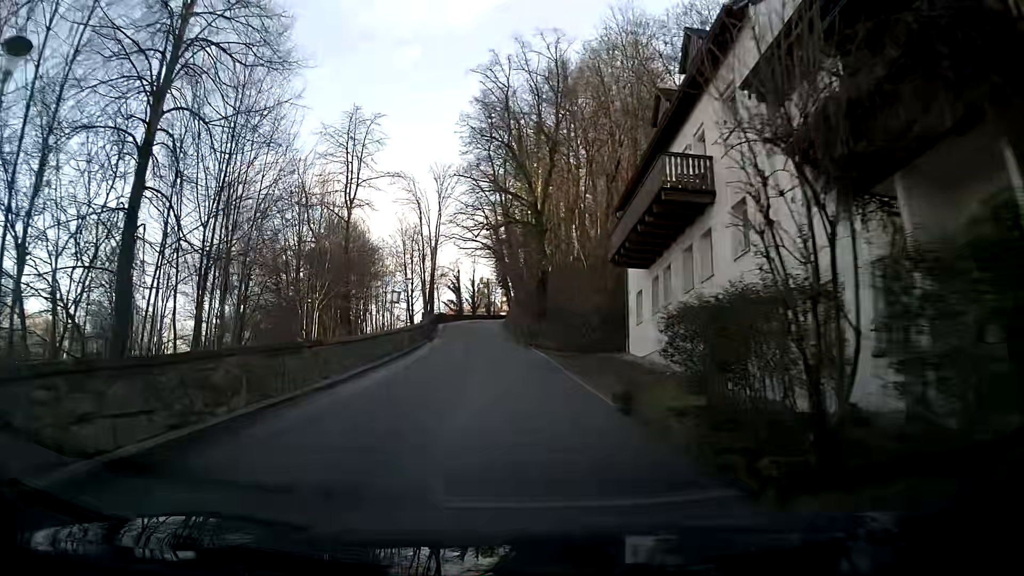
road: secondary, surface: asphalt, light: Day
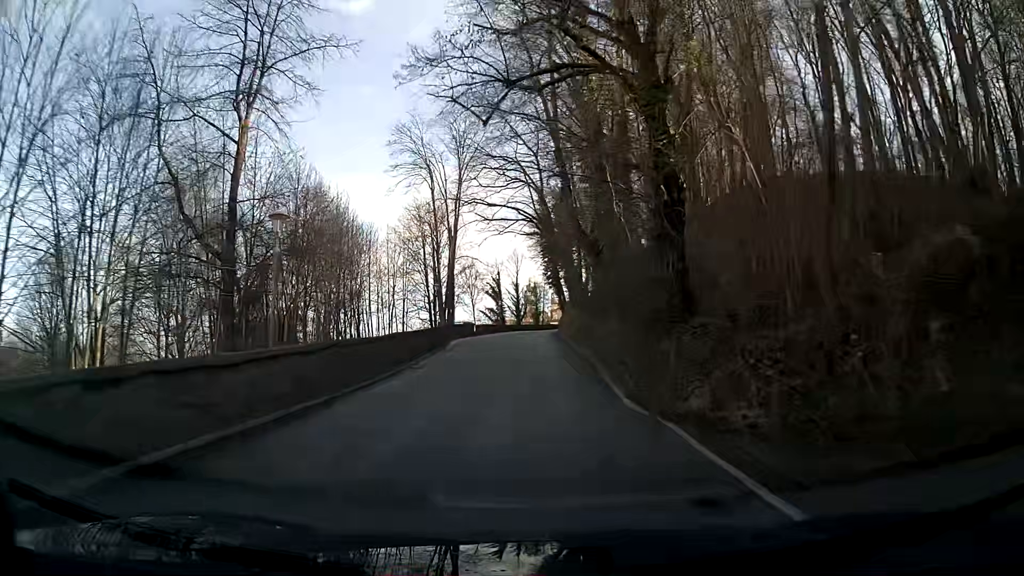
(-1.4, +26.0) m; -5°
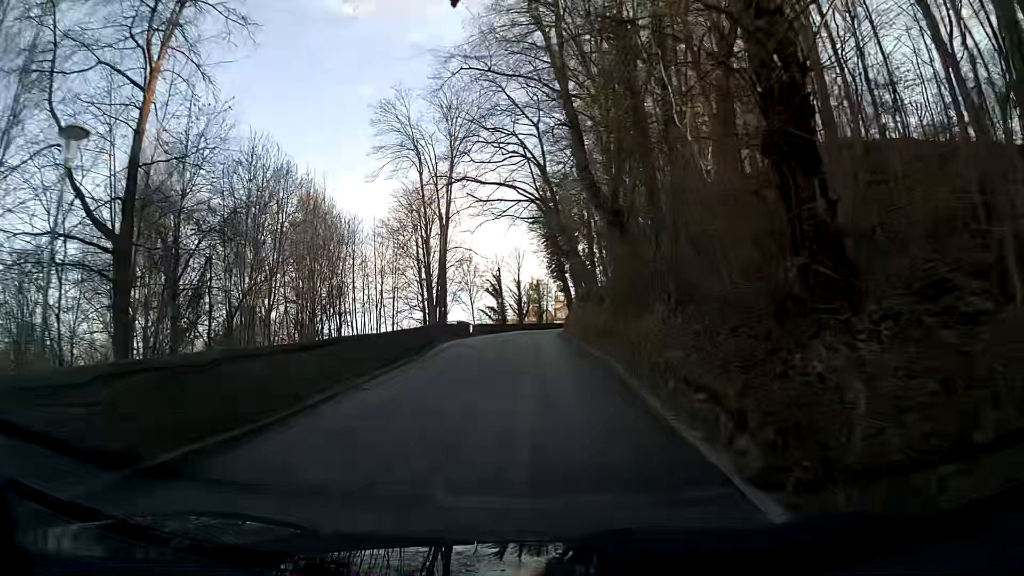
(0.0, +6.9) m; 0°
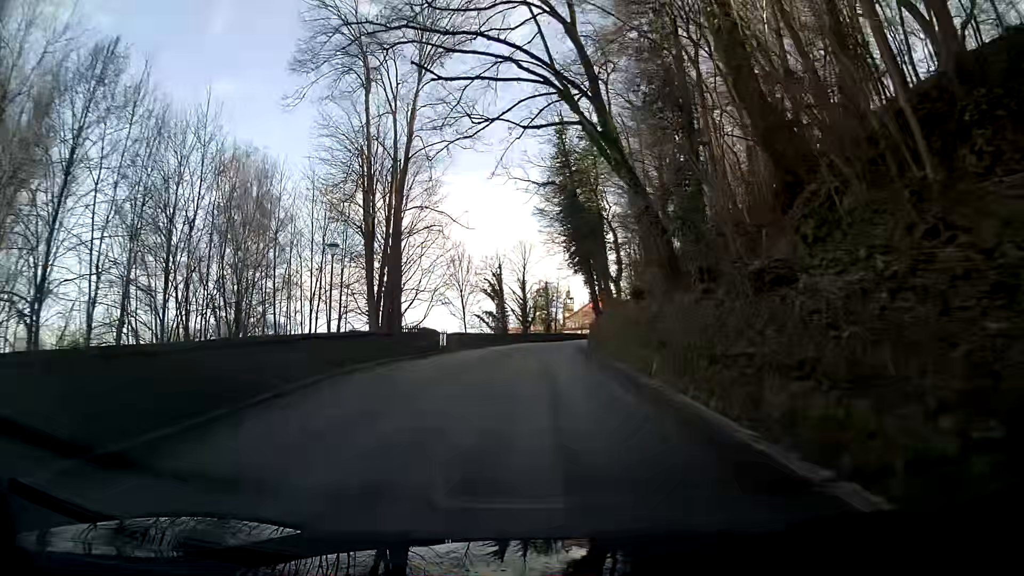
(-0.1, +20.7) m; 0°
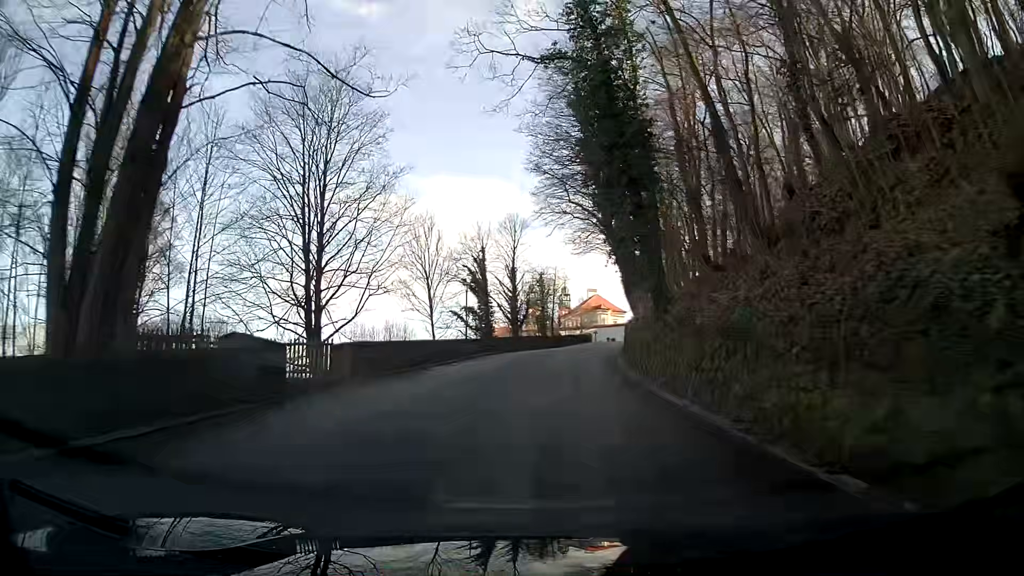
(+0.3, +20.6) m; +2°
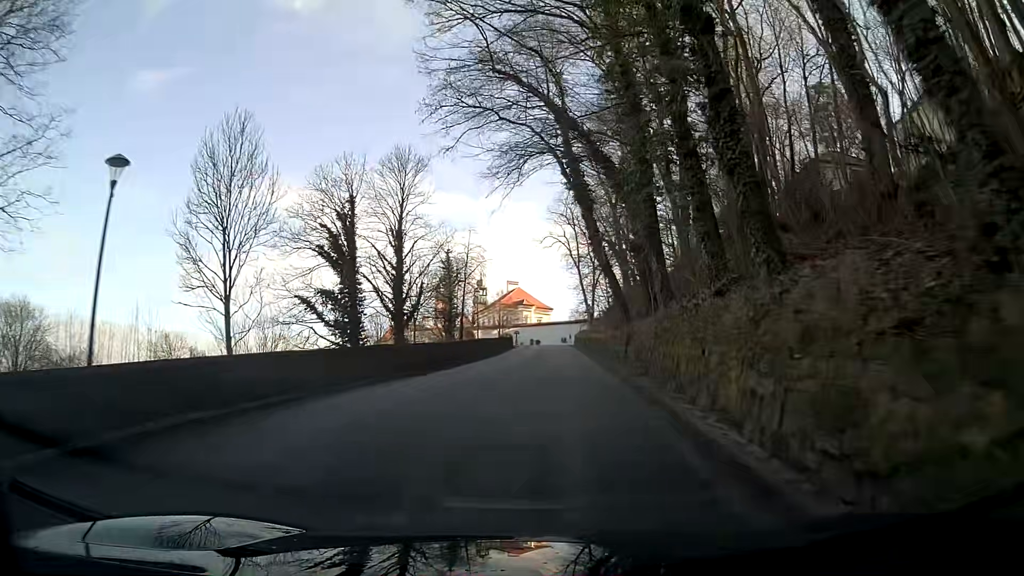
(+1.5, +27.7) m; +7°
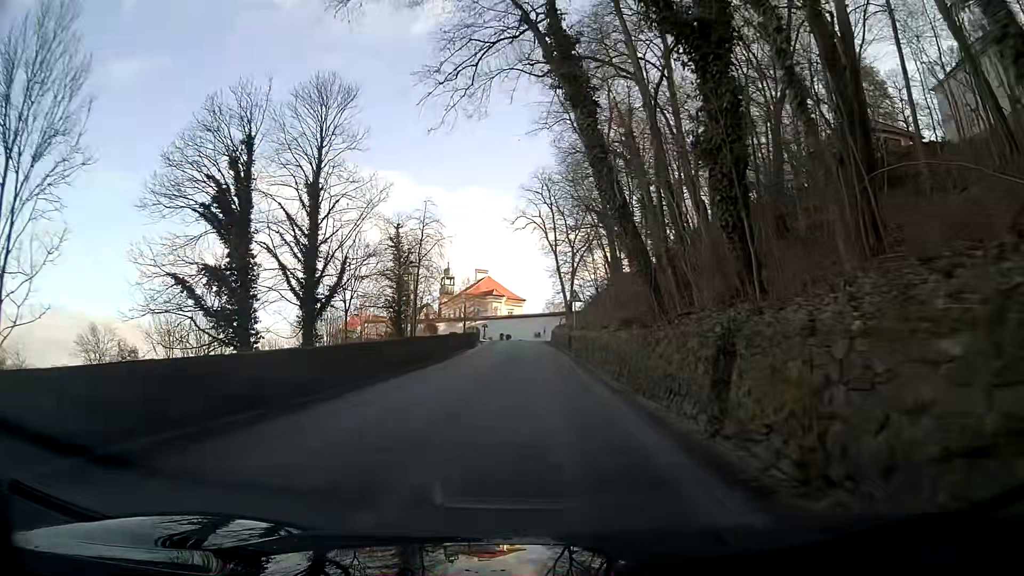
(+0.1, +14.0) m; 0°
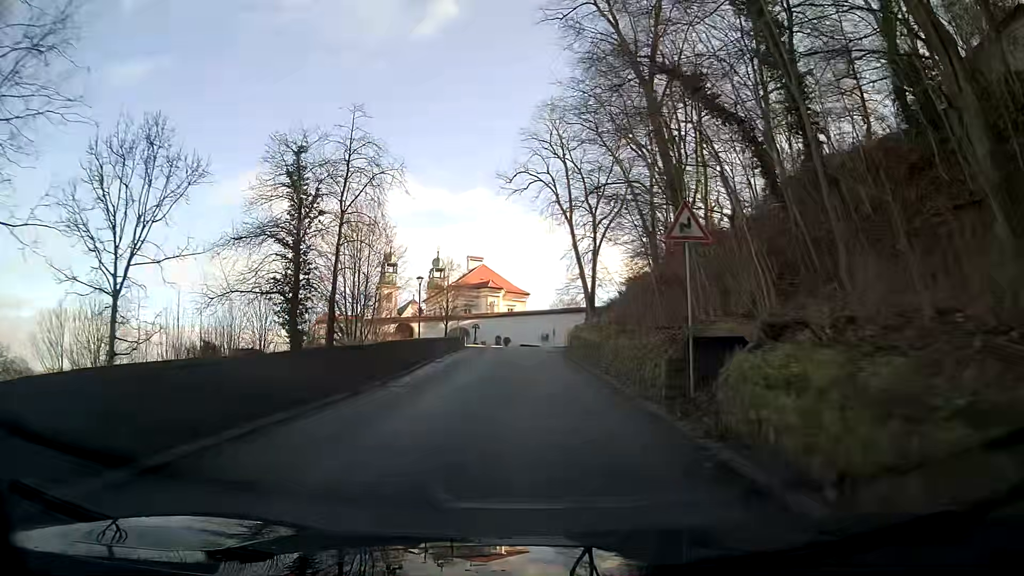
(+1.3, +27.7) m; +2°
(0, +10) (0, +20) (0, +30) (0, +40) (0, +50) (0, +60) (+1, +70) (+2, +80) (+9, +86) (+15, +79) m
